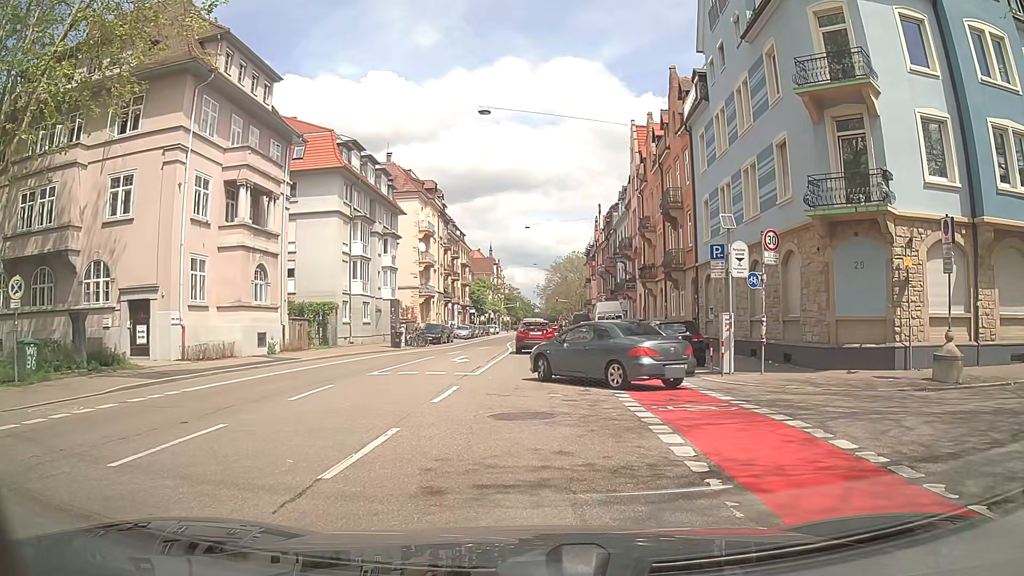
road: secondary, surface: asphalt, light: Day
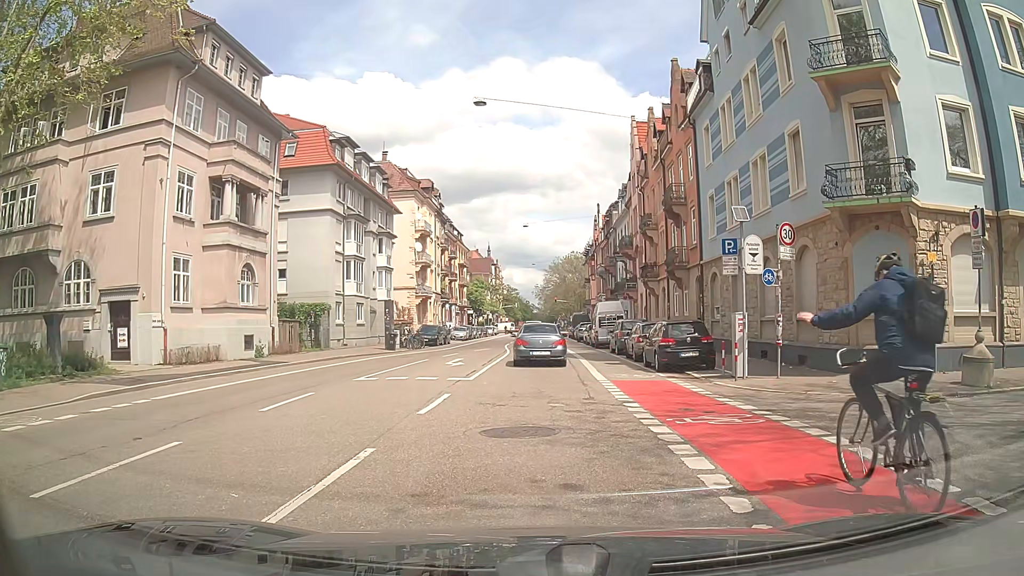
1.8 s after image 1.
(0.0, +1.2) m; 0°
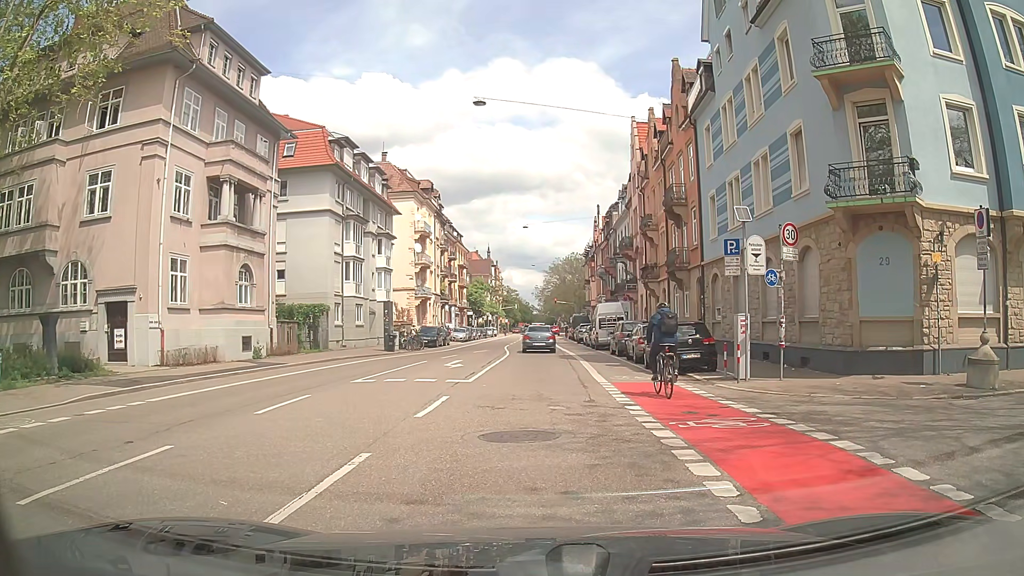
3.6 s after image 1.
(0.0, +0.2) m; 0°
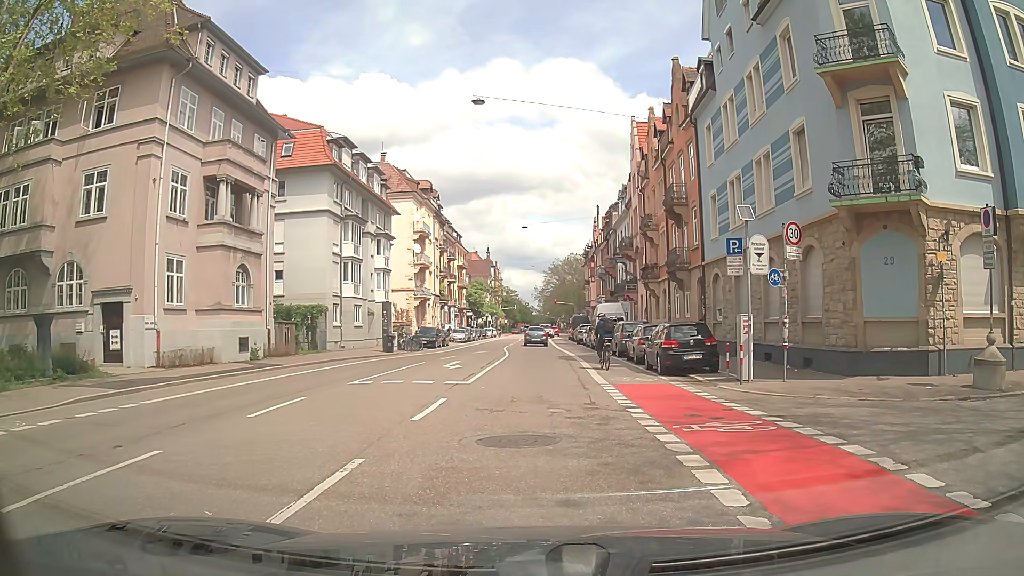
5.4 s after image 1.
(0.0, +0.2) m; 0°
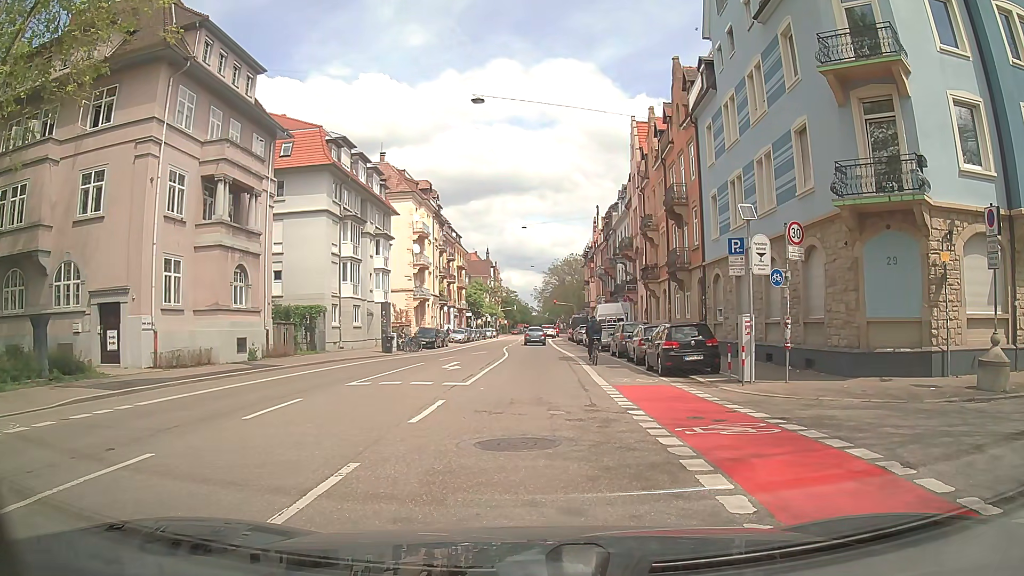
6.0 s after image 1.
(0.0, +0.2) m; 0°
